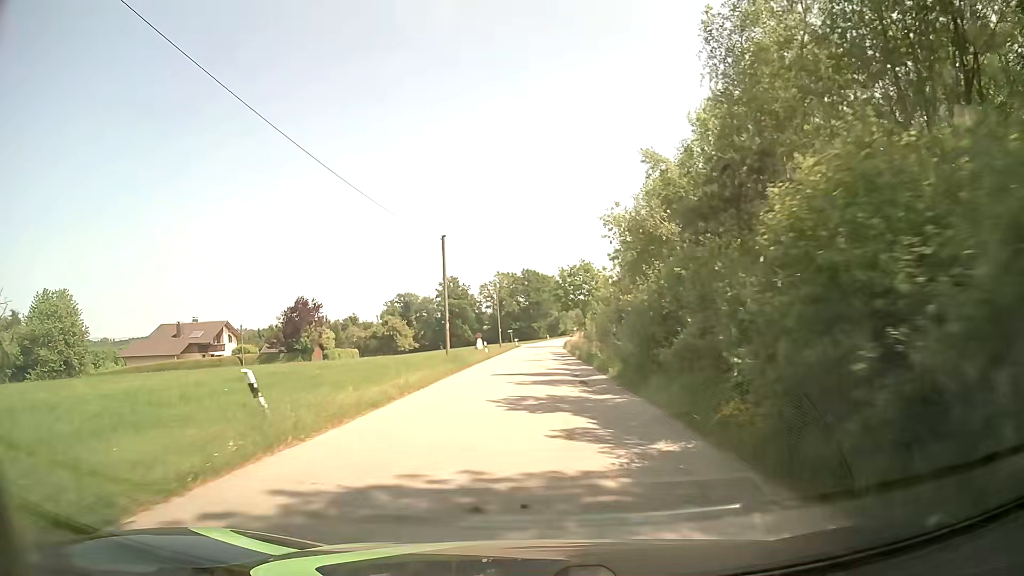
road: unclassified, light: Day
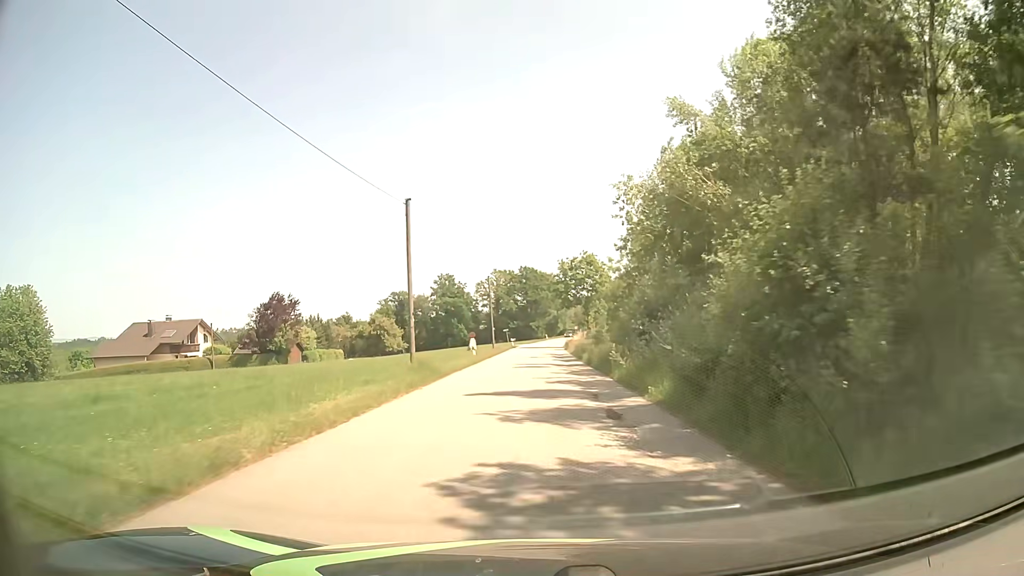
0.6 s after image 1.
(0.0, +7.9) m; 0°
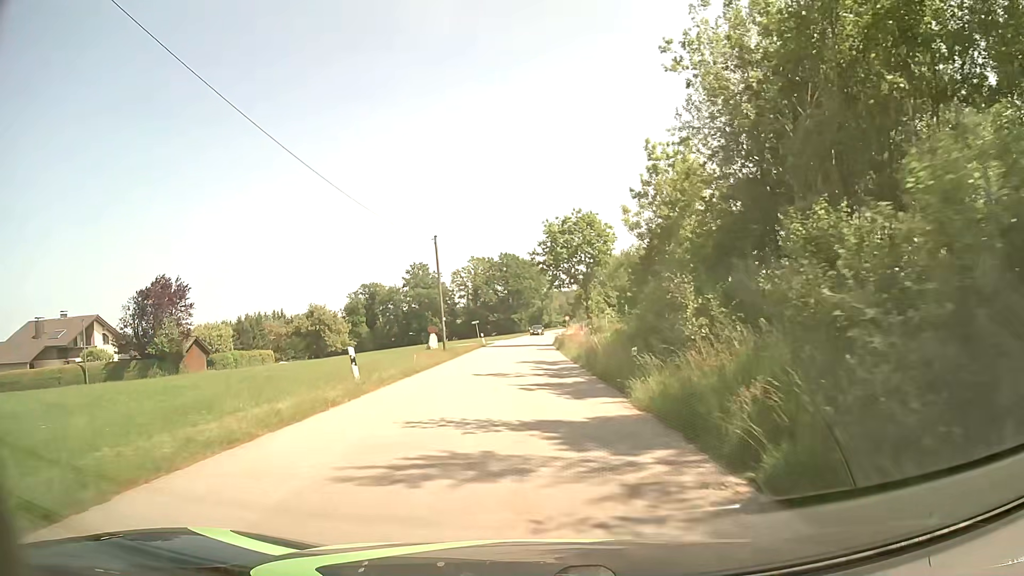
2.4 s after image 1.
(+0.4, +22.0) m; +2°
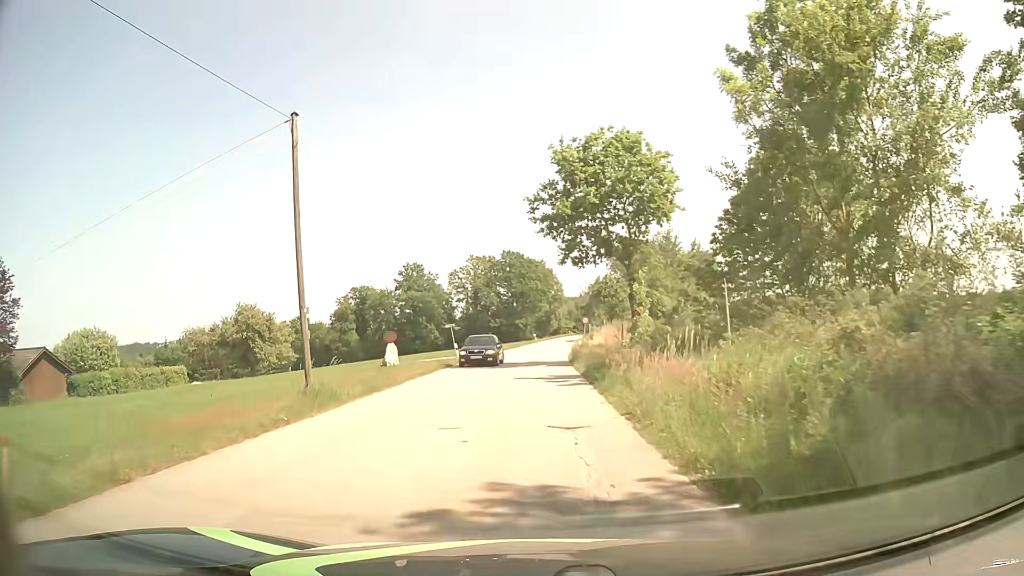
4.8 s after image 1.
(-0.1, +22.8) m; -1°
(0, +10) (0, +20) (-1, +30) (0, +40) (0, +50) (+1, +60) (+2, +70) (+3, +80) (+4, +90) (+5, +100) m
